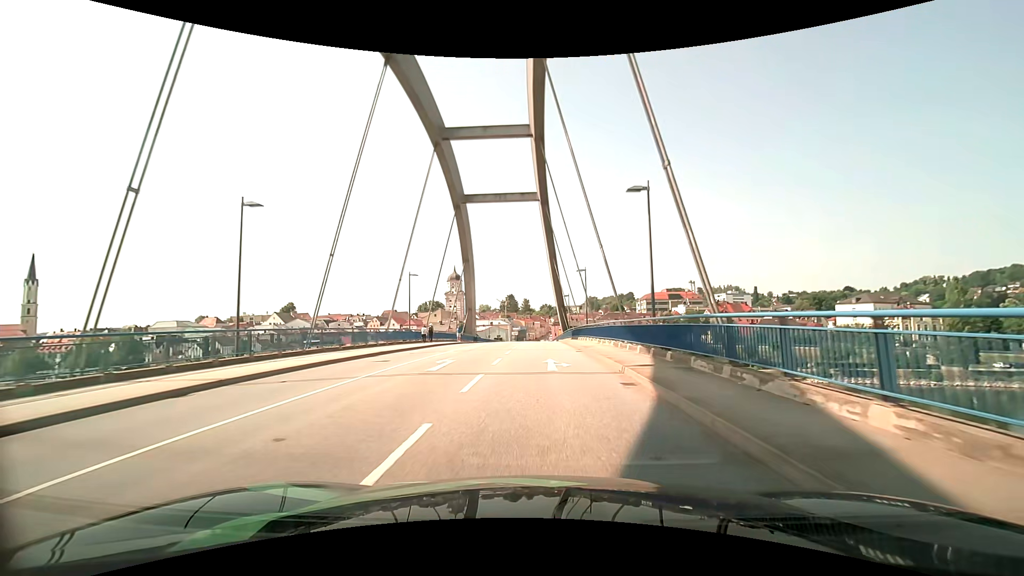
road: secondary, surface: asphalt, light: Day
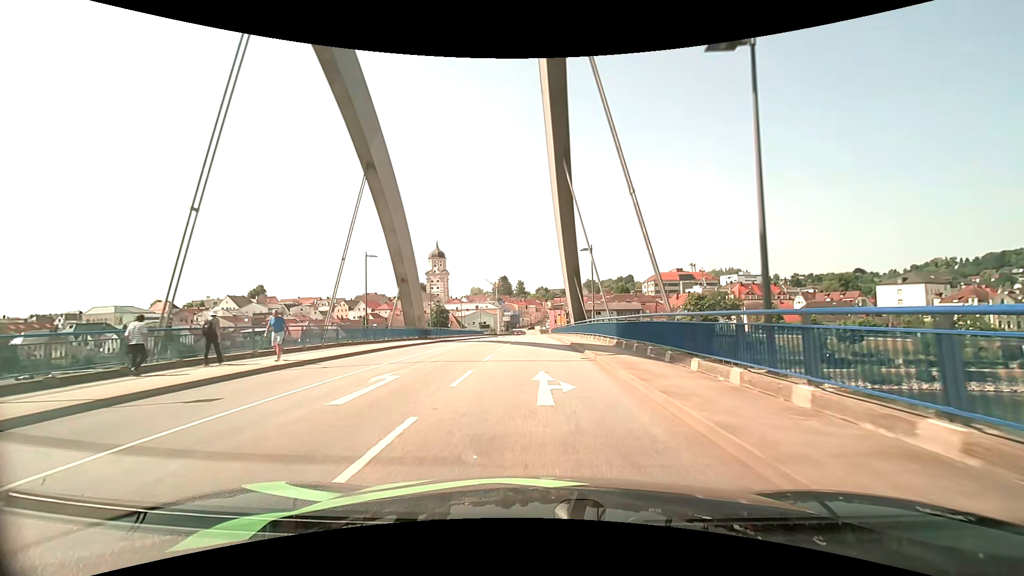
(+0.3, +35.8) m; 0°
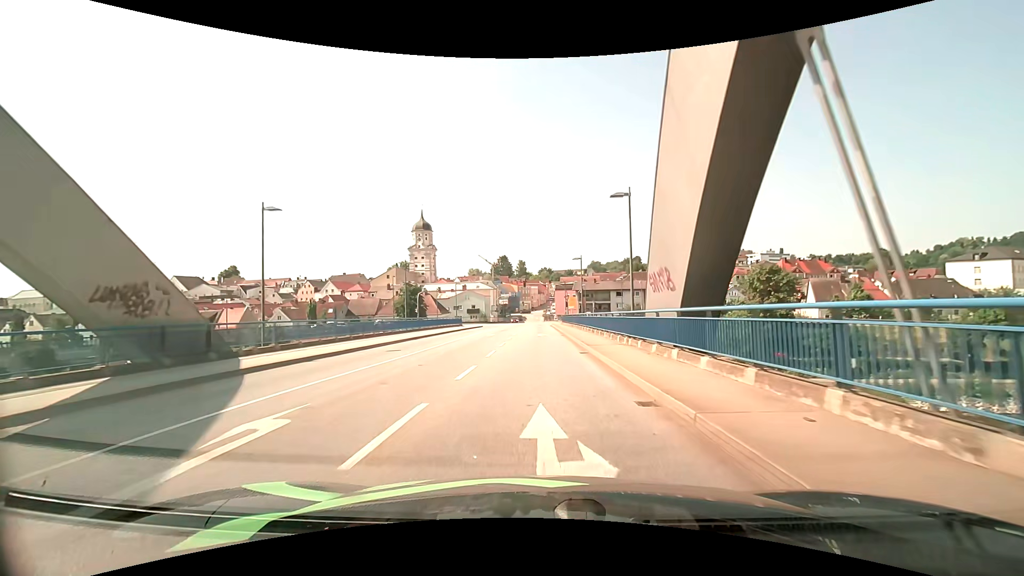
(-0.1, +35.1) m; 0°
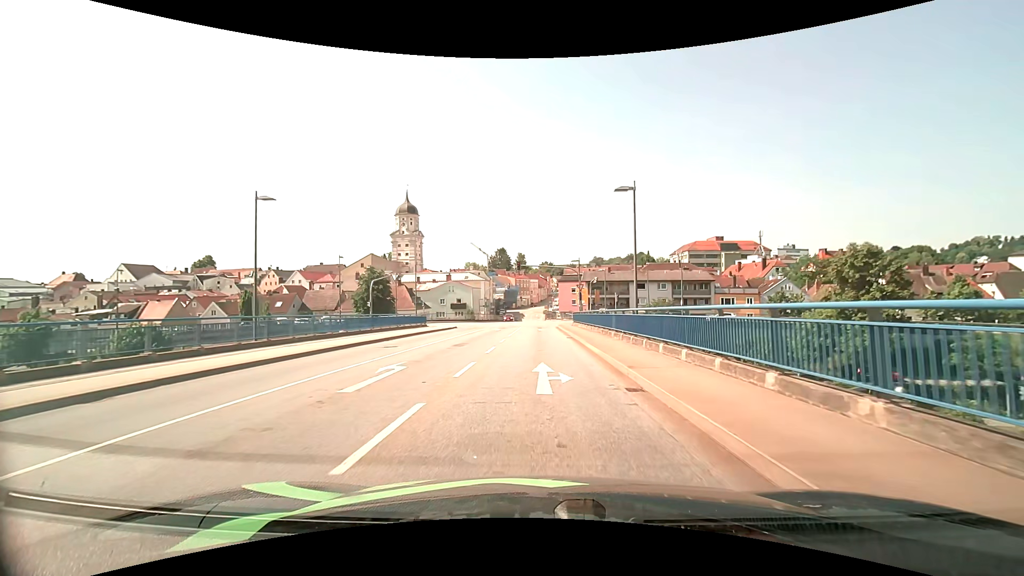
(0.0, +24.2) m; 0°
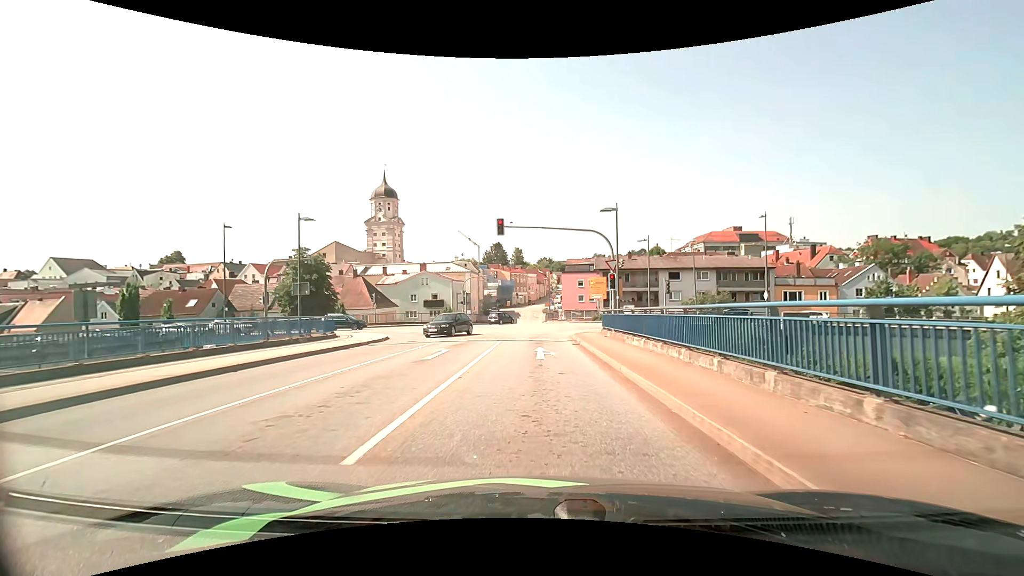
(+0.1, +23.6) m; 0°
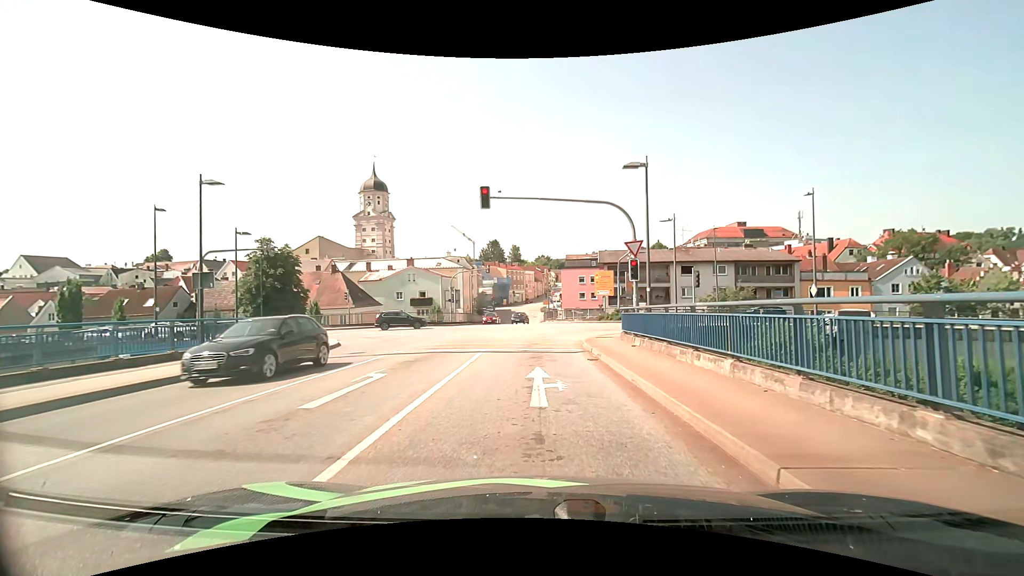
(0.0, +7.2) m; +1°
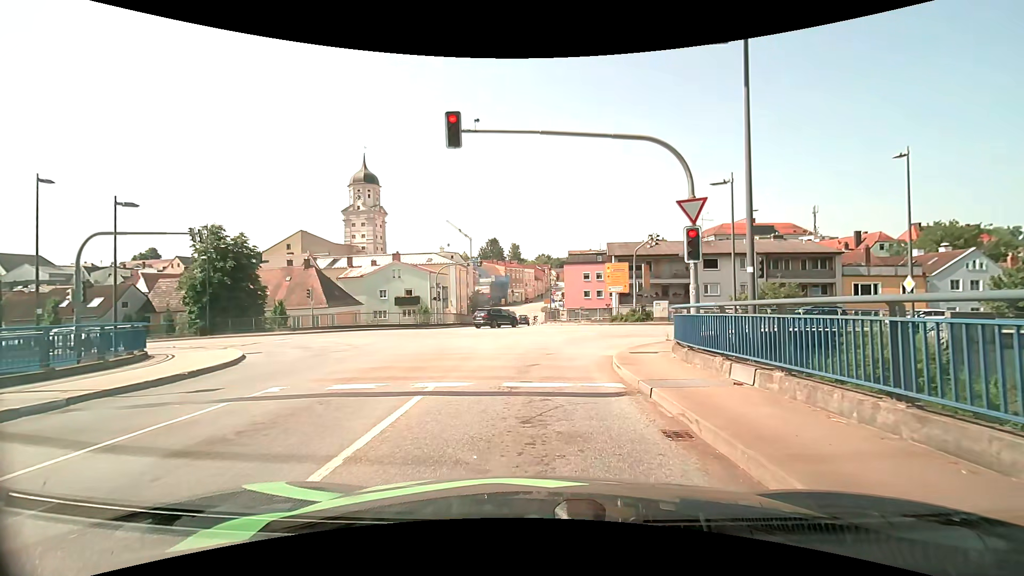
(0.0, +8.1) m; -1°
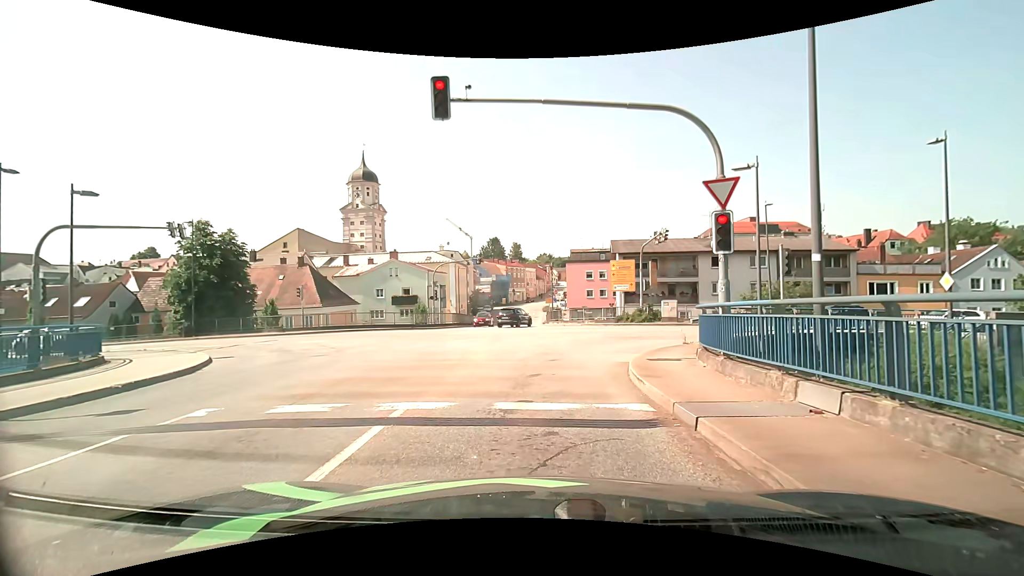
(0.0, +2.0) m; 0°
